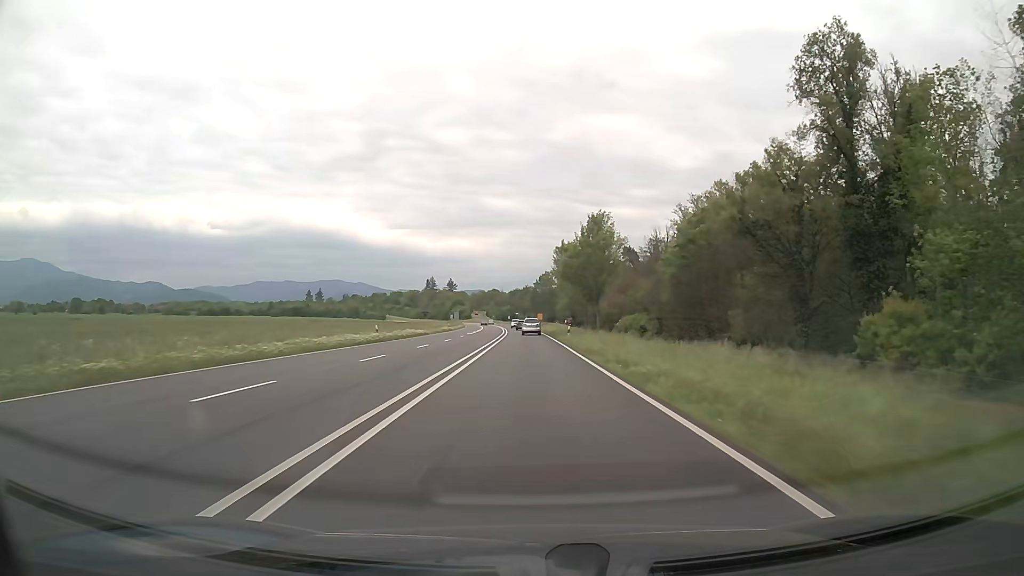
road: trunk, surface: asphalt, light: Day
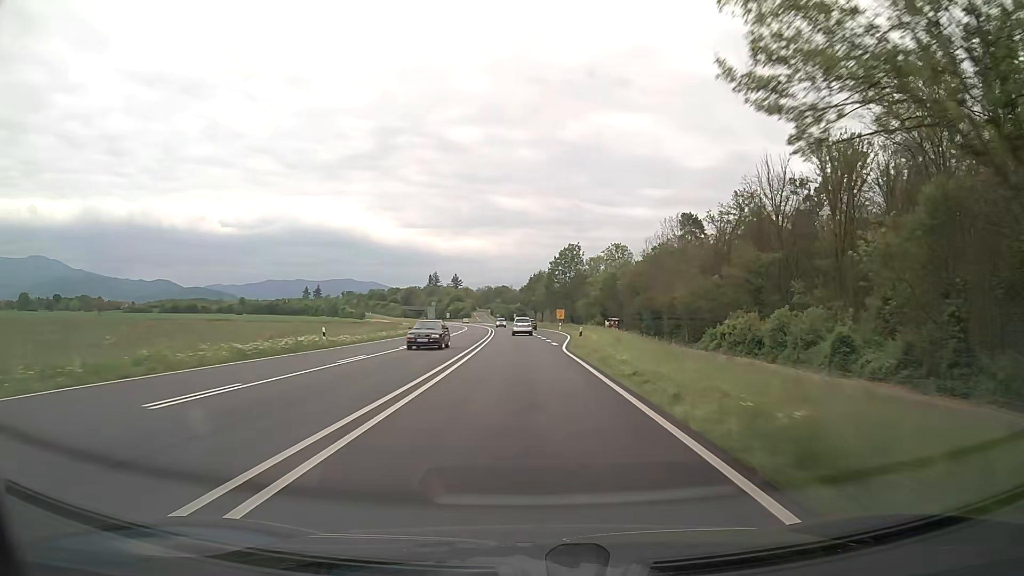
(-0.2, +61.2) m; -1°
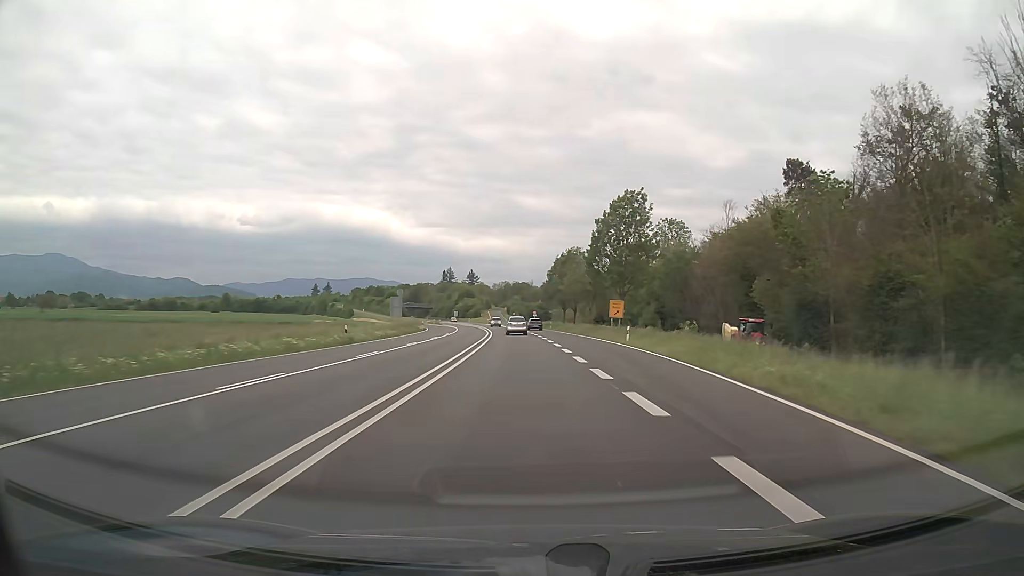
(-0.8, +45.4) m; -2°
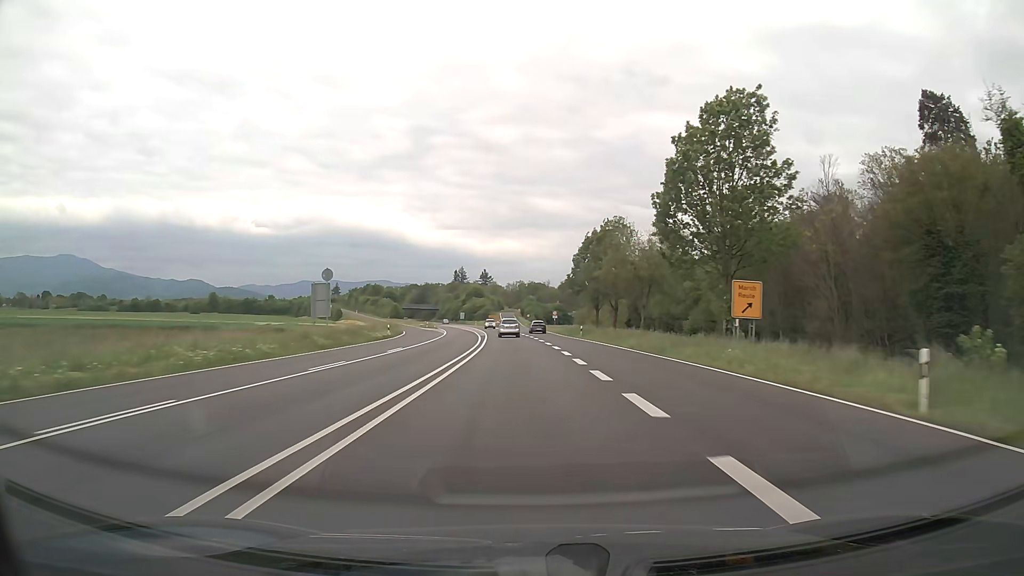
(-0.3, +30.0) m; -1°
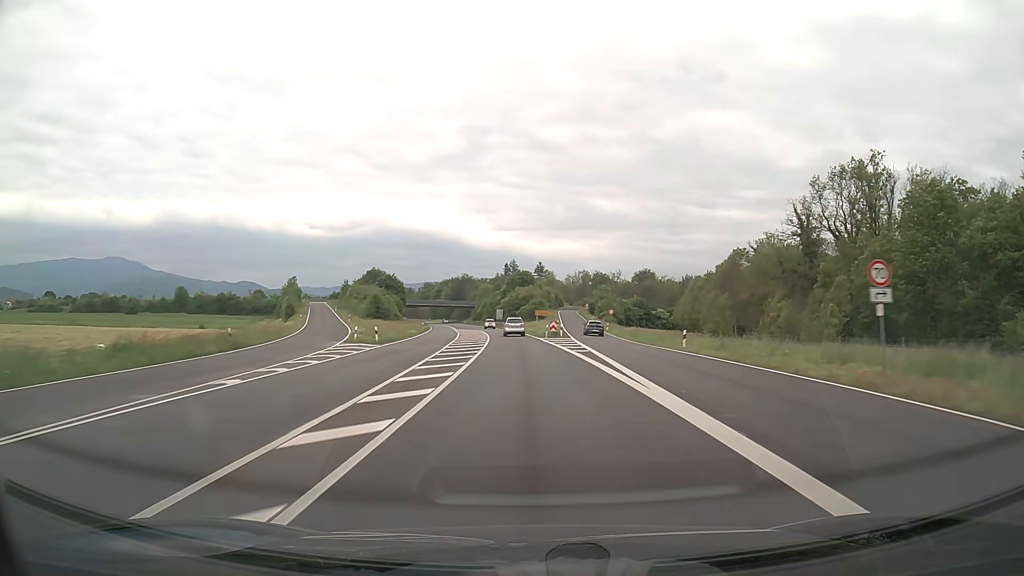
(-3.2, +75.0) m; -5°
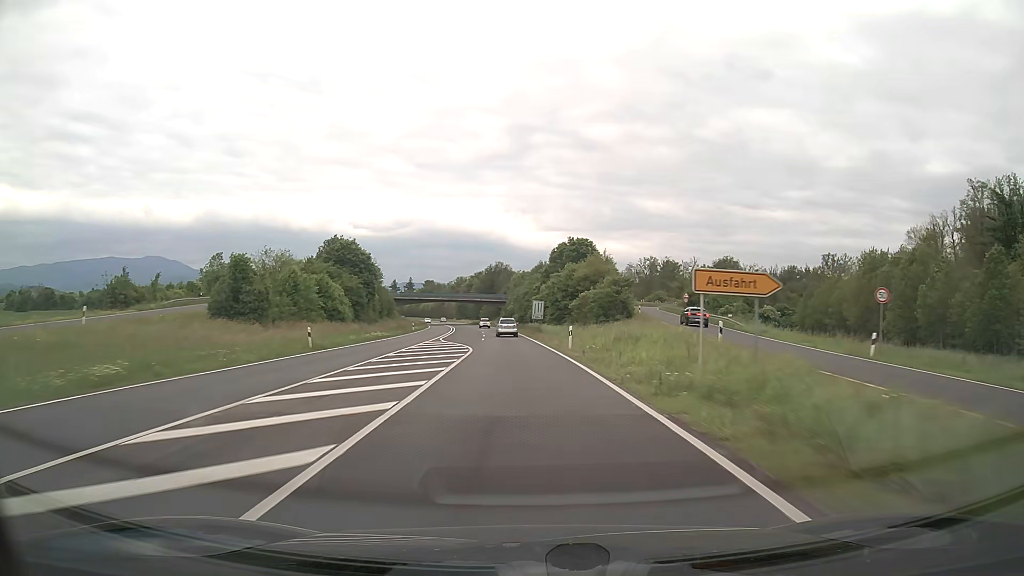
(-1.8, +60.6) m; -4°
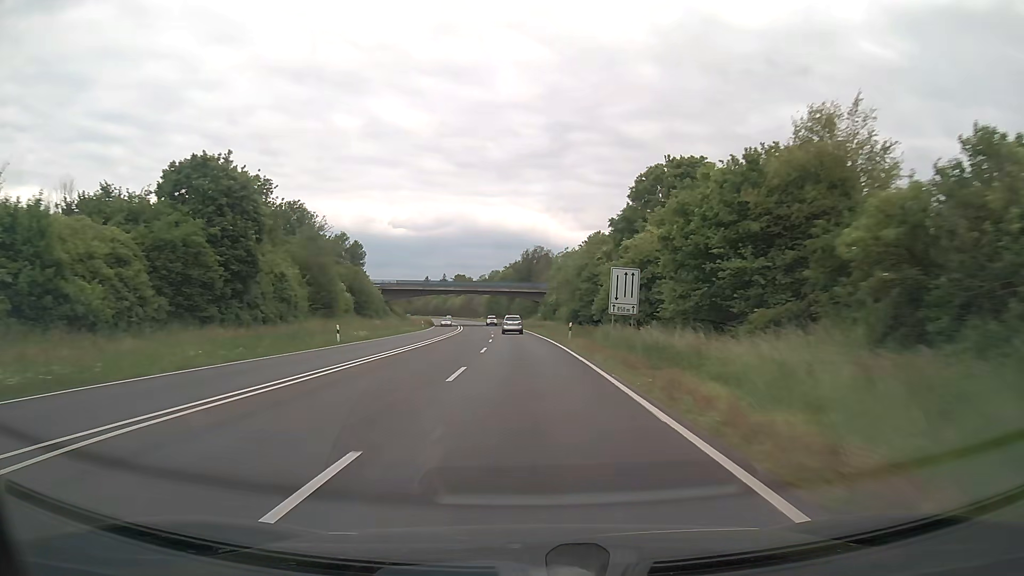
(-1.4, +45.8) m; -3°
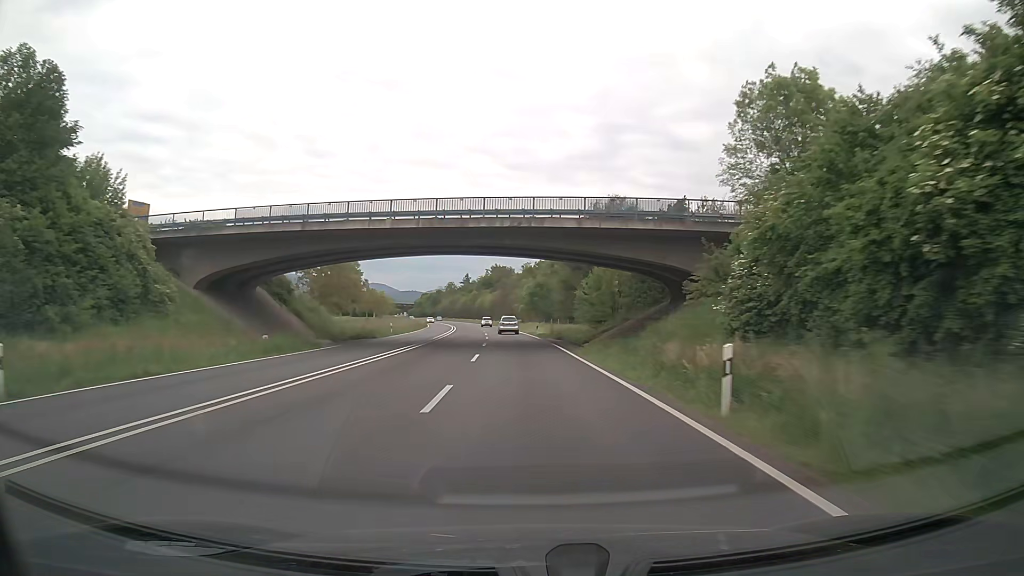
(-3.1, +77.2) m; -4°
(0, +10) (0, +20) (0, +30) (-1, +40) (-1, +50) (-2, +60) (-3, +70) (-4, +80) (-5, +90) (-6, +100) m
